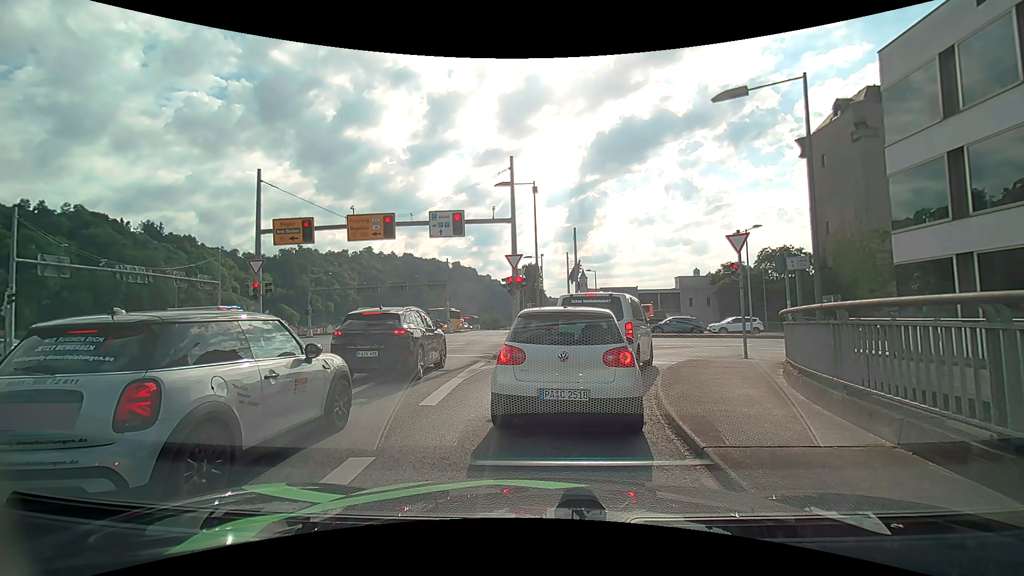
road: primary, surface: asphalt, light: Day
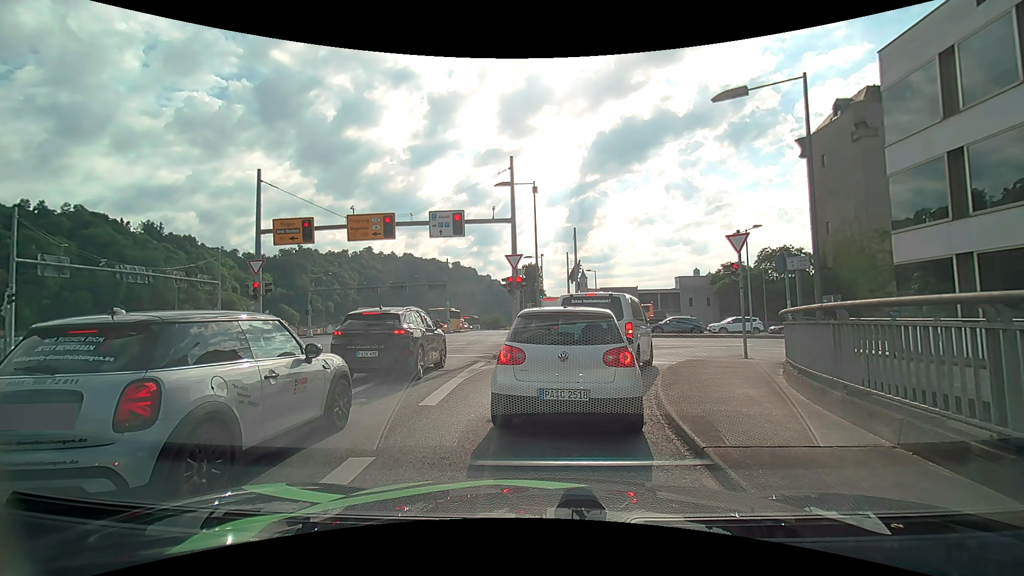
(0.0, 0.0) m; 0°
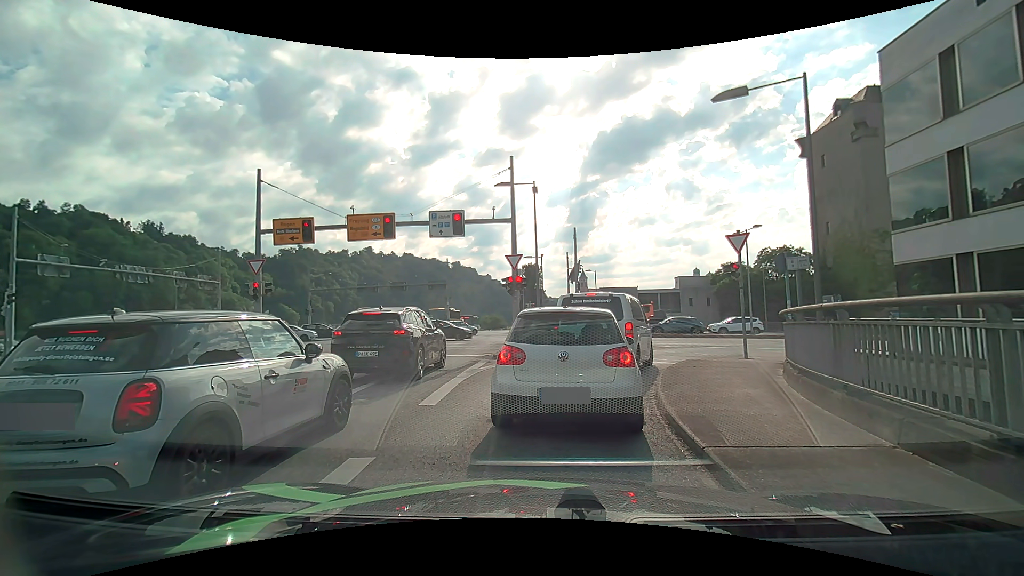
(0.0, 0.0) m; 0°
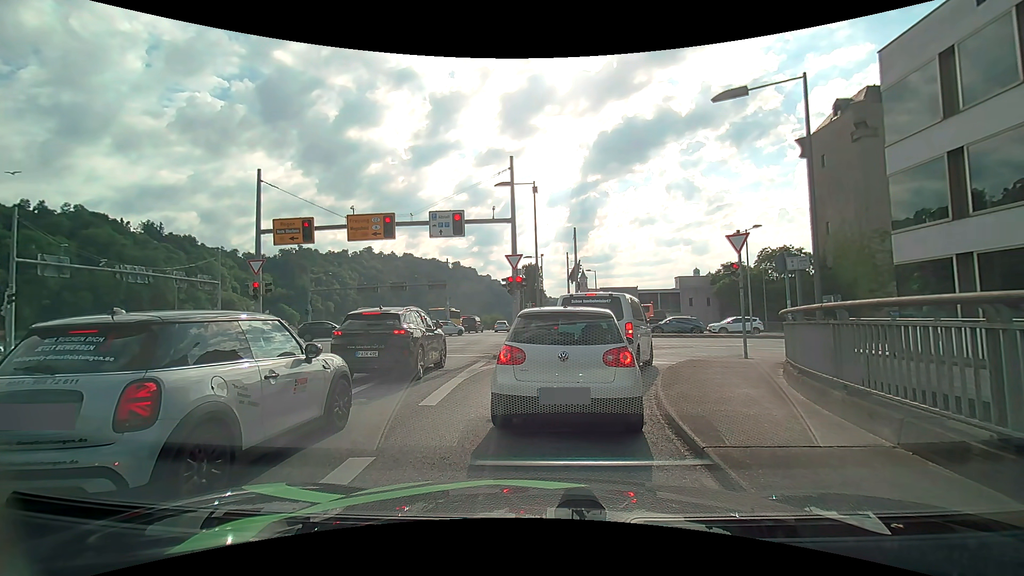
(0.0, 0.0) m; 0°
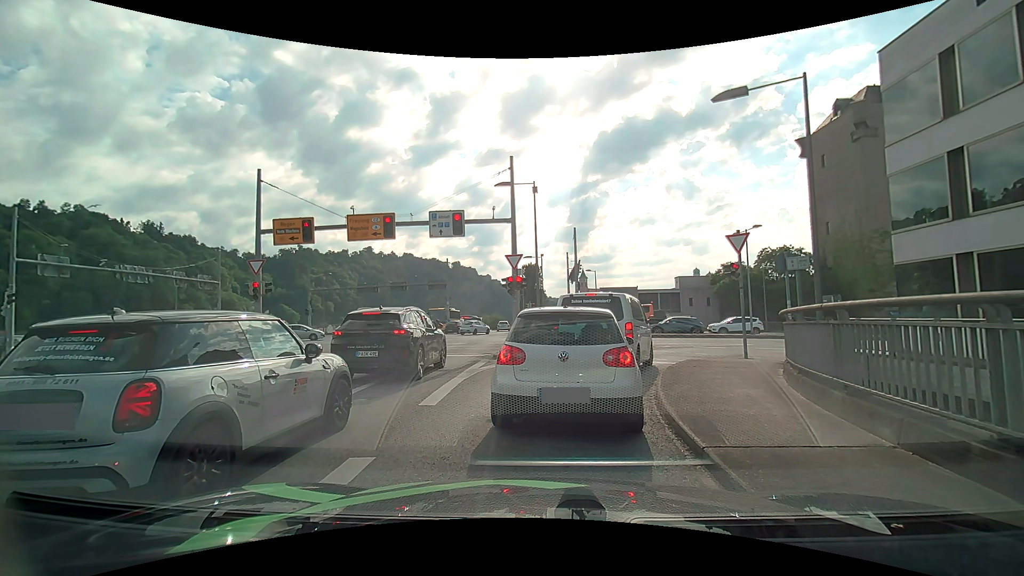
(0.0, 0.0) m; 0°
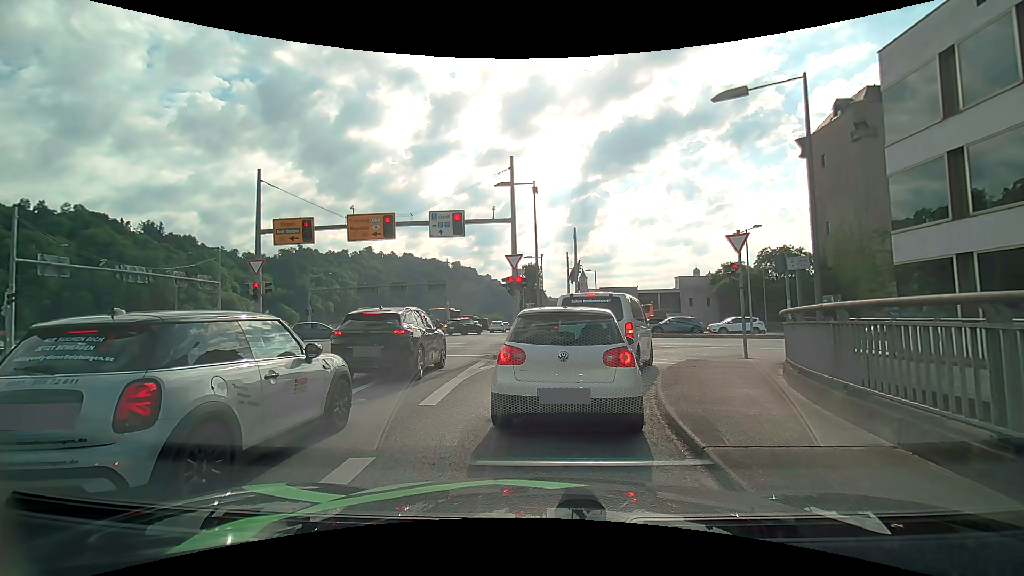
(0.0, 0.0) m; 0°
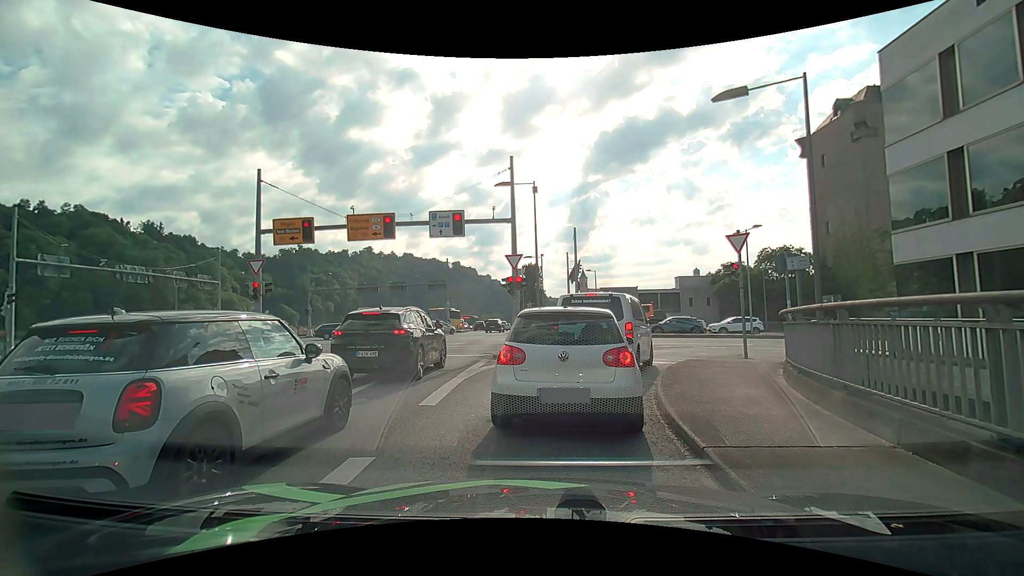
(0.0, 0.0) m; 0°
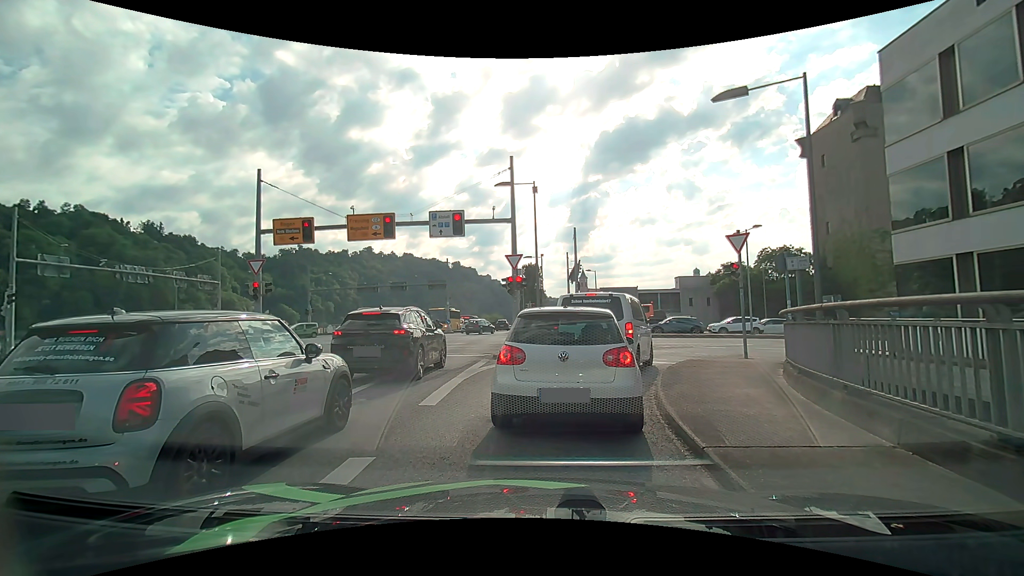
(0.0, 0.0) m; 0°
